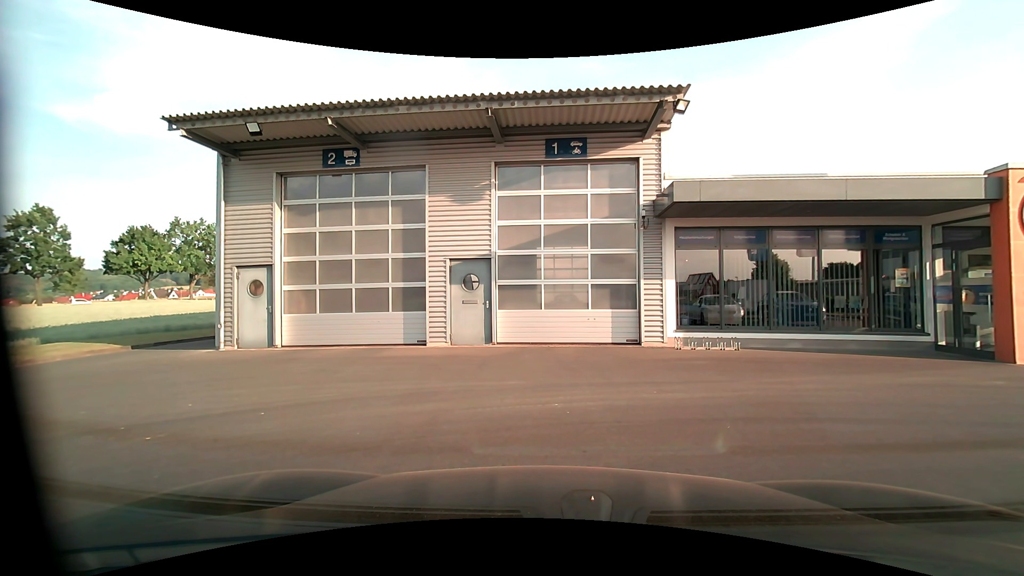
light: Day
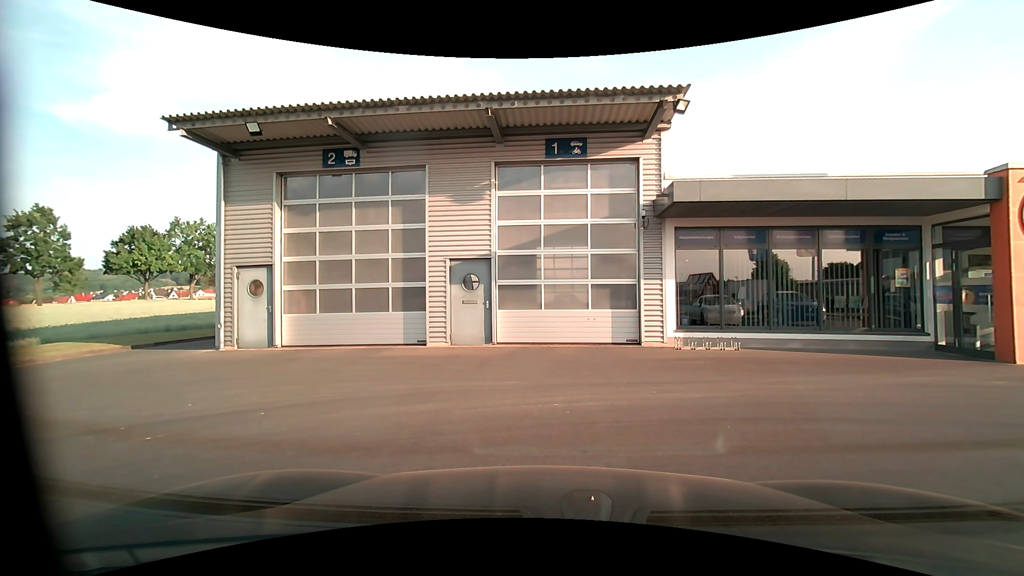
(0.0, 0.0) m; 0°
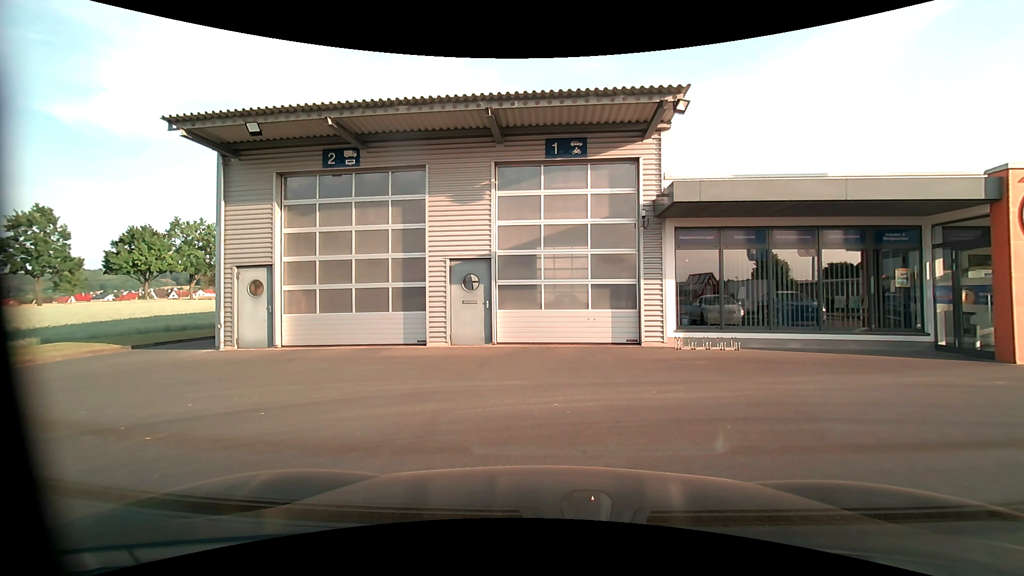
(0.0, 0.0) m; 0°
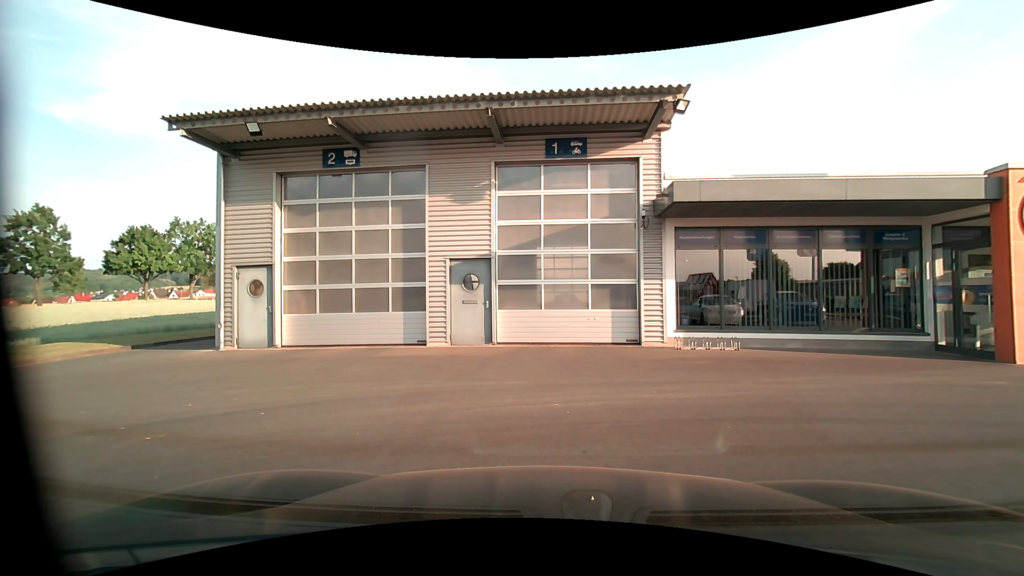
(0.0, 0.0) m; 0°
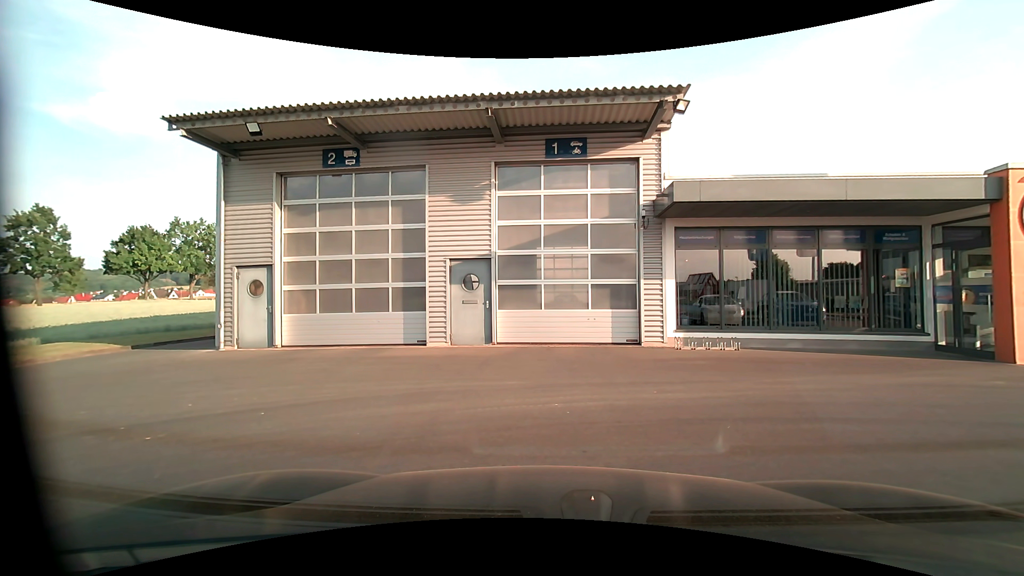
(0.0, 0.0) m; 0°
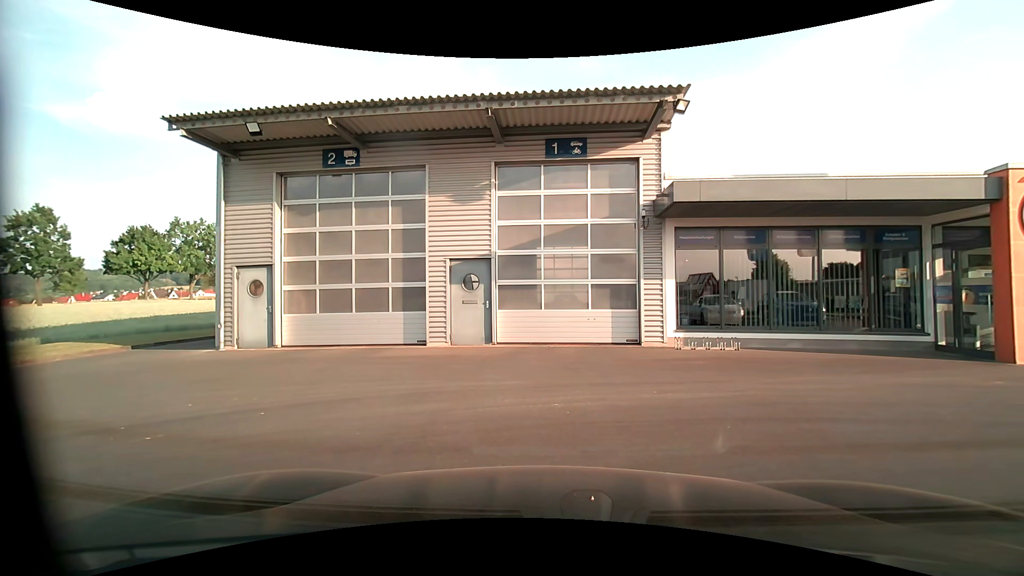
(0.0, 0.0) m; 0°
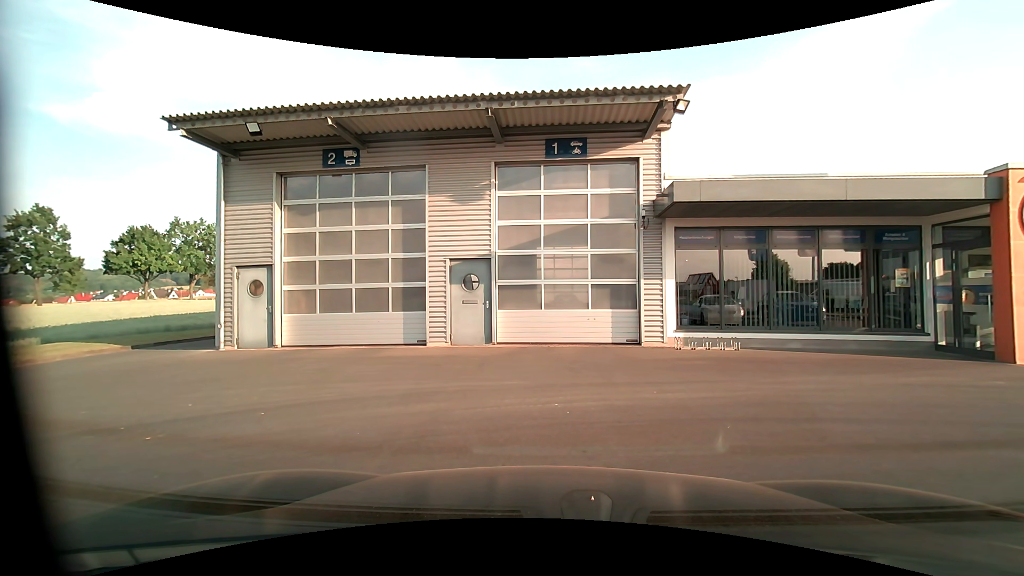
(0.0, 0.0) m; 0°
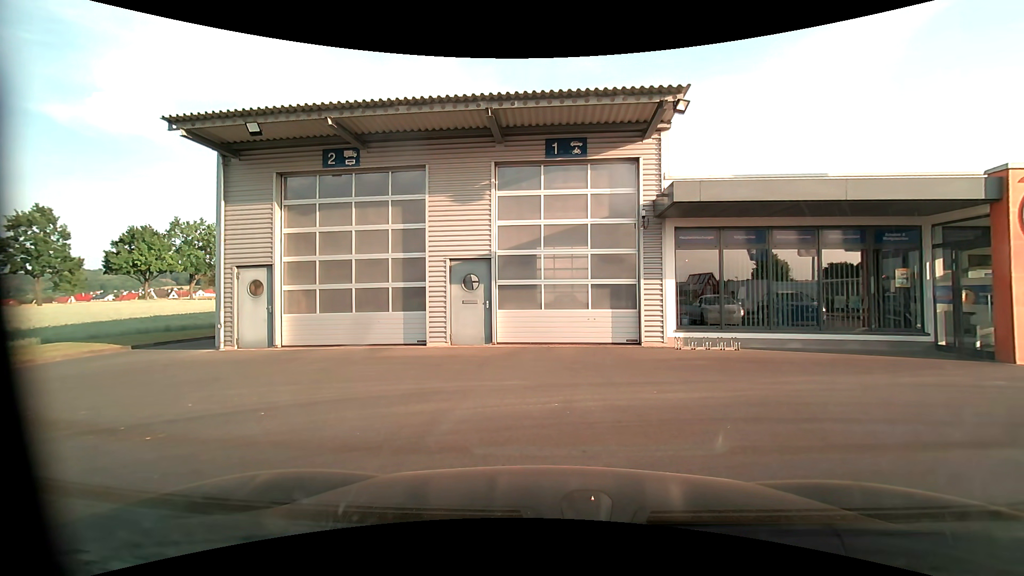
(0.0, 0.0) m; 0°
